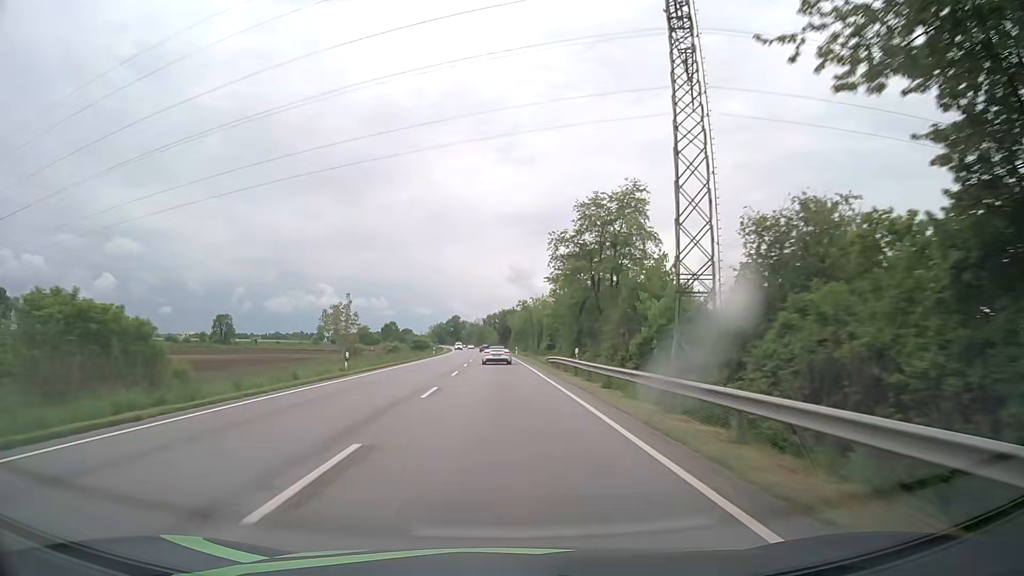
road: primary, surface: asphalt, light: Day
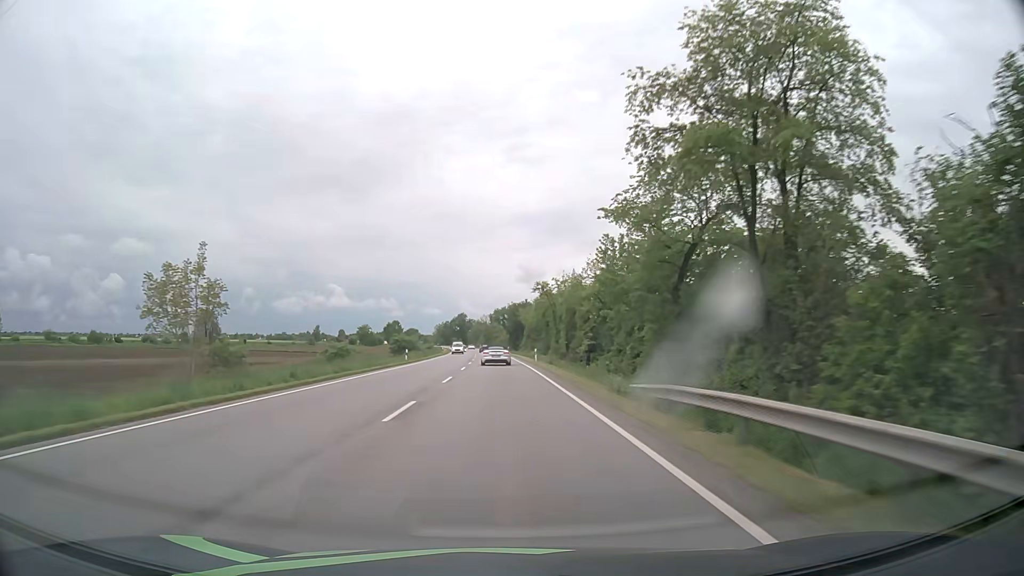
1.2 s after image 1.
(-0.2, +29.1) m; -1°
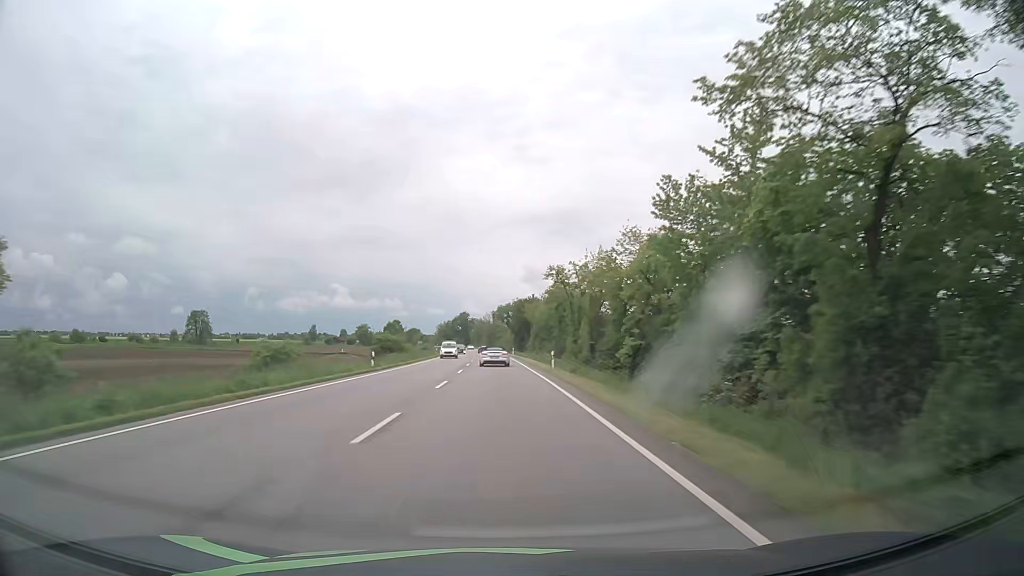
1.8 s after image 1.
(-0.1, +14.5) m; 0°
(0, +10) (0, +20) (0, +30) (0, +40) (0, +50) (-1, +60) (-1, +70) (-1, +80) (-2, +90) (-2, +100) m
